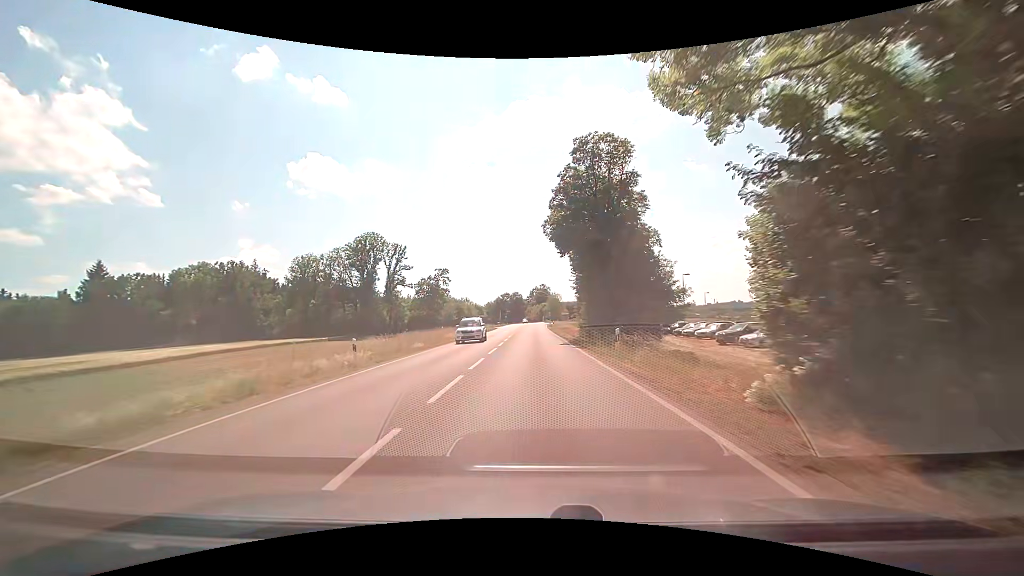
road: secondary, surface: asphalt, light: Day
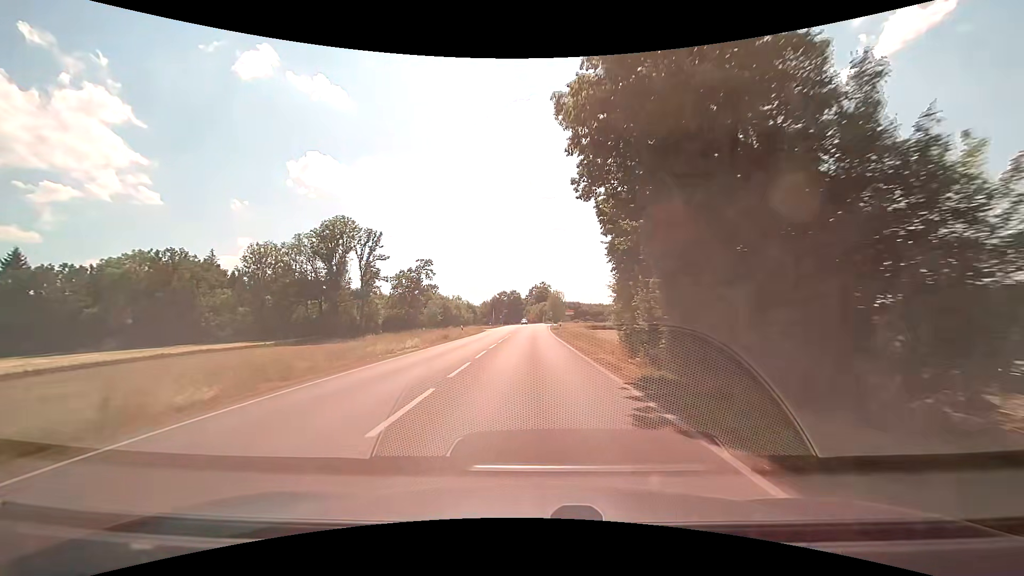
(-0.1, +20.6) m; 0°
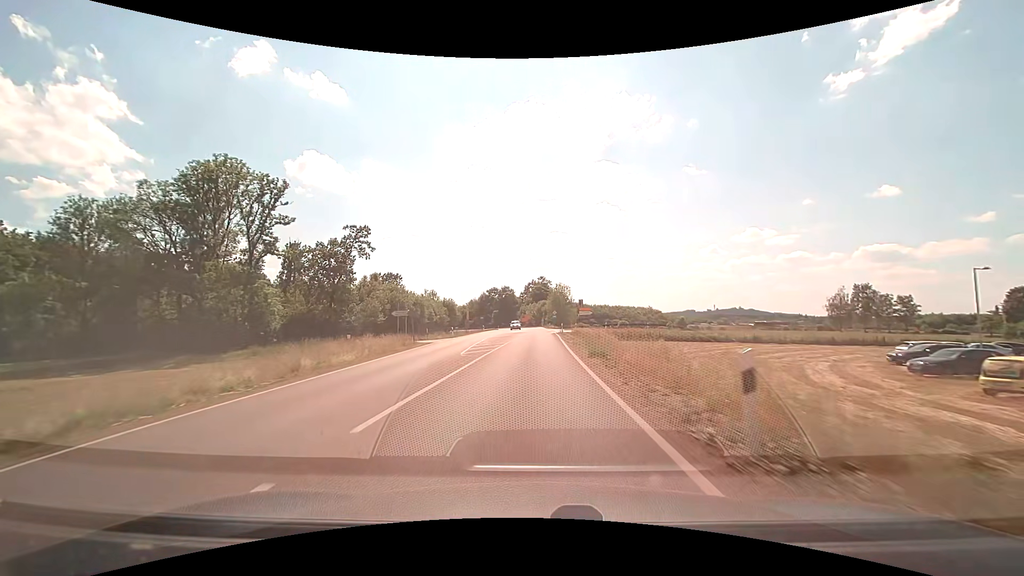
(0.0, +41.7) m; 0°
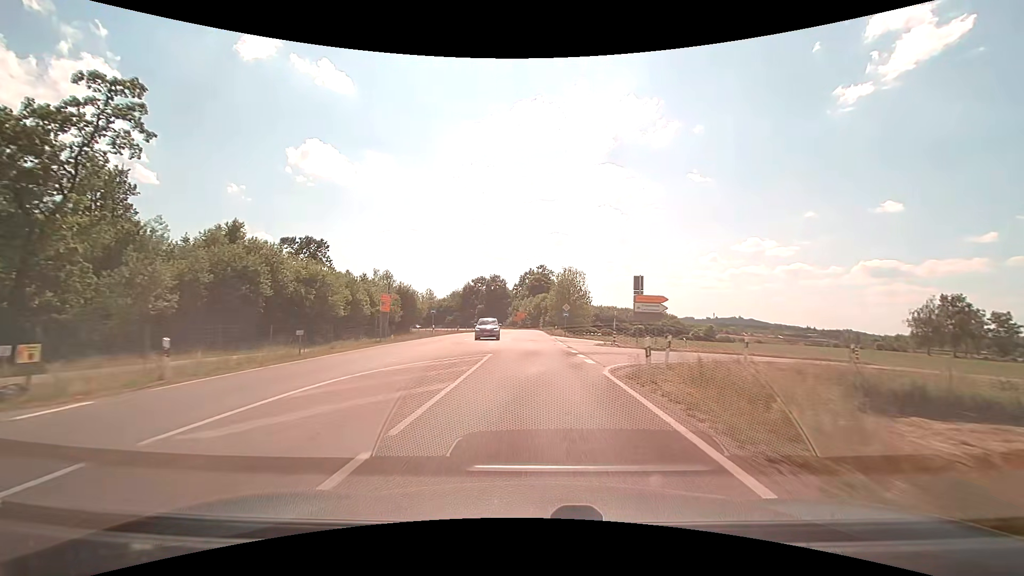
(+0.2, +42.4) m; +1°
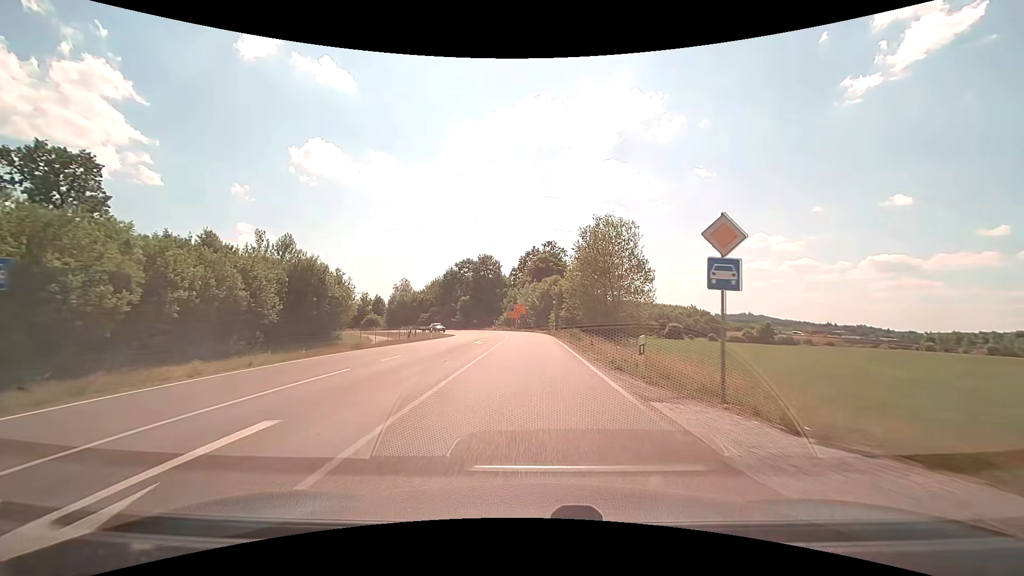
(-0.2, +41.9) m; -1°
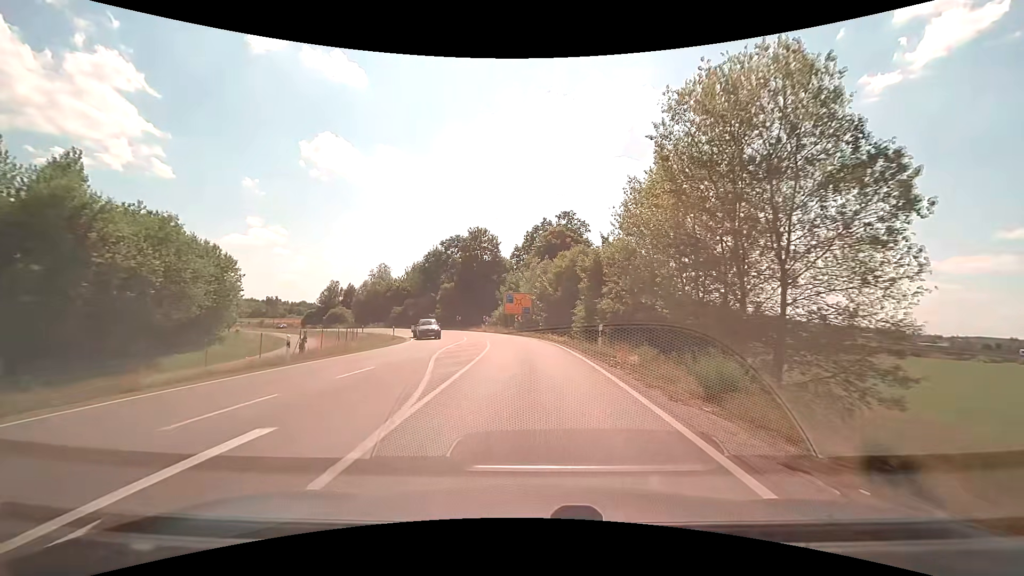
(-0.2, +28.6) m; -1°
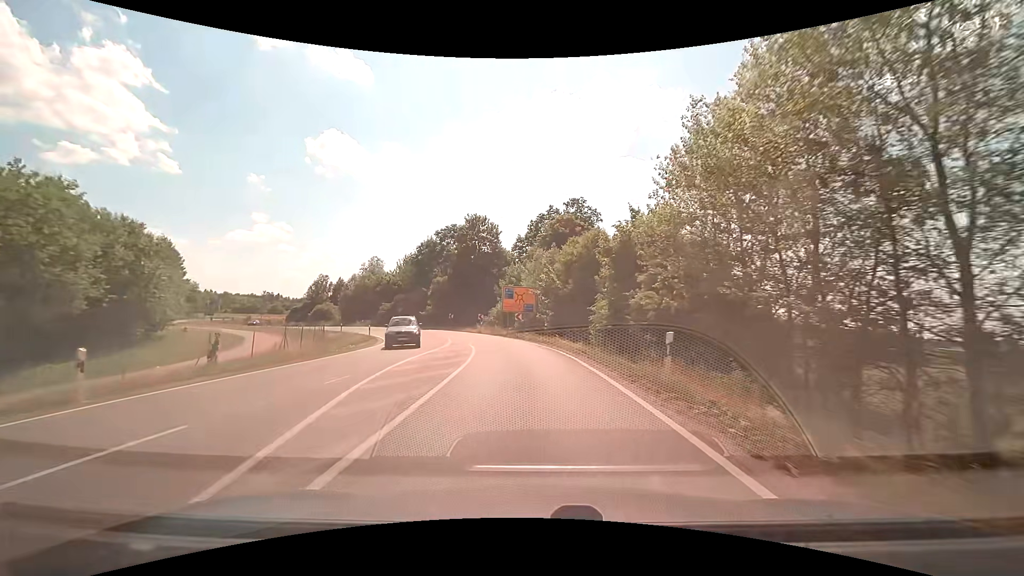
(0.0, +8.7) m; 0°
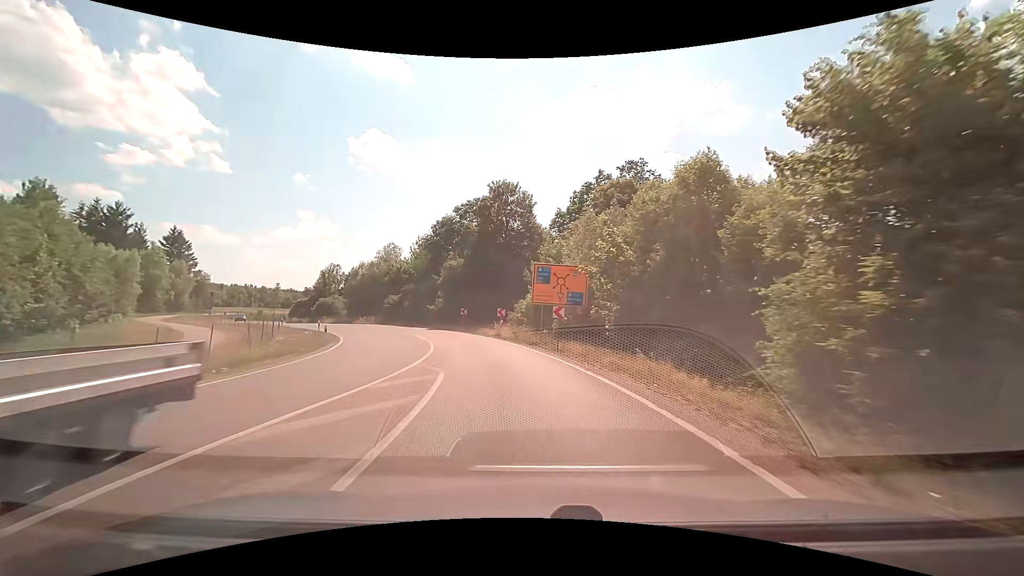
(-0.4, +16.3) m; -4°
(0, +10) (-2, +20) (-4, +30) (-8, +39) (-12, +48) (-18, +56) (-25, +63) (-32, +70) (-39, +77) (-46, +84) m
